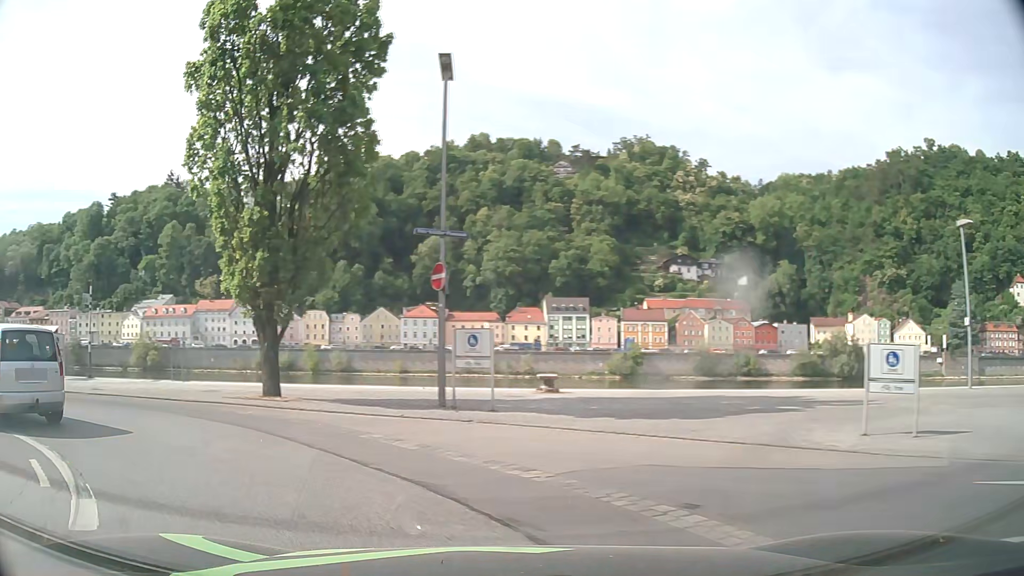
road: residential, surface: asphalt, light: Day
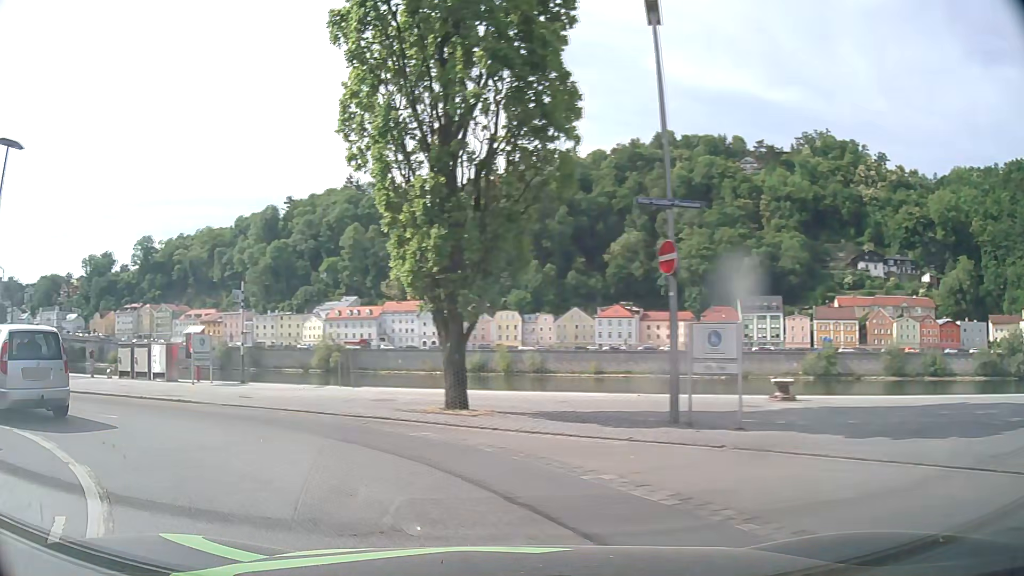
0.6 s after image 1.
(-0.5, +3.2) m; -17°
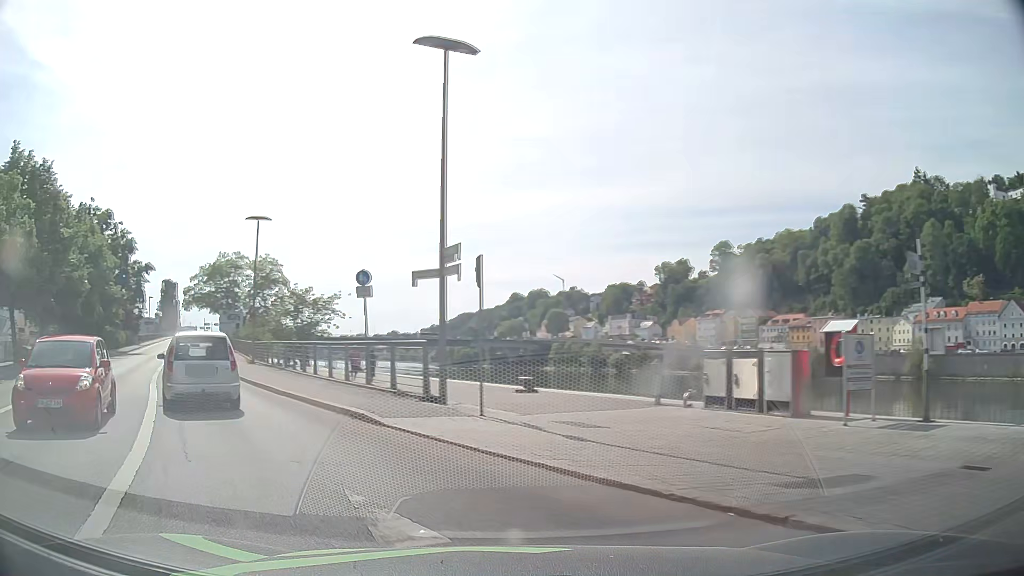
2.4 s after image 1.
(-4.5, +9.6) m; -49°
